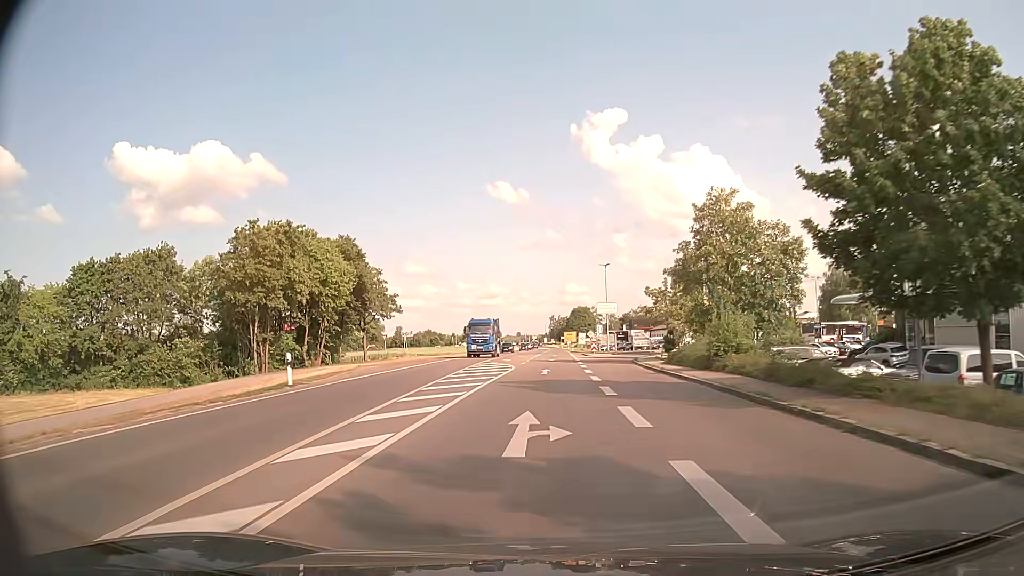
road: primary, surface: asphalt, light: Day
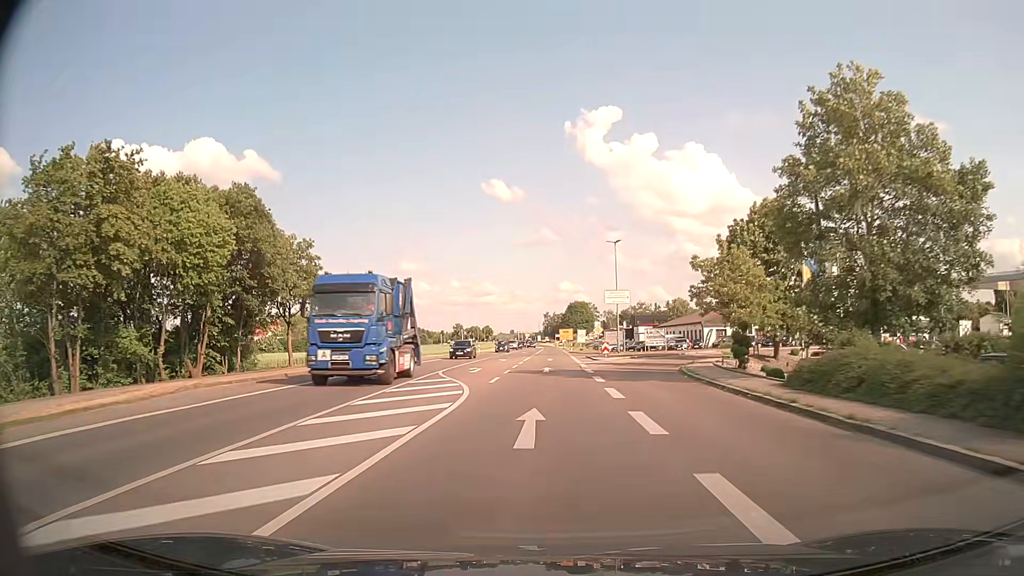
(+0.1, +18.8) m; +1°
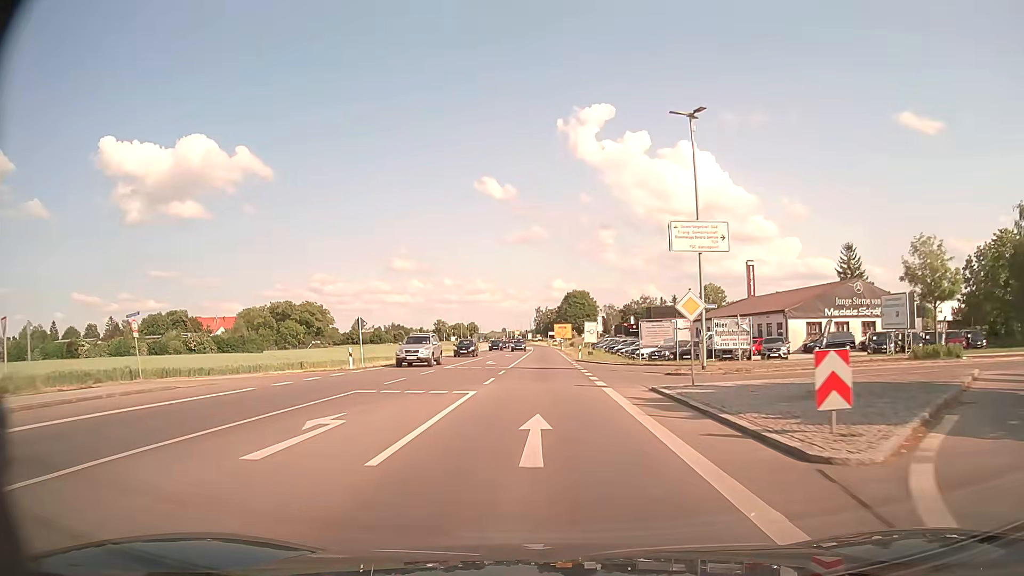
(+0.3, +38.4) m; 0°
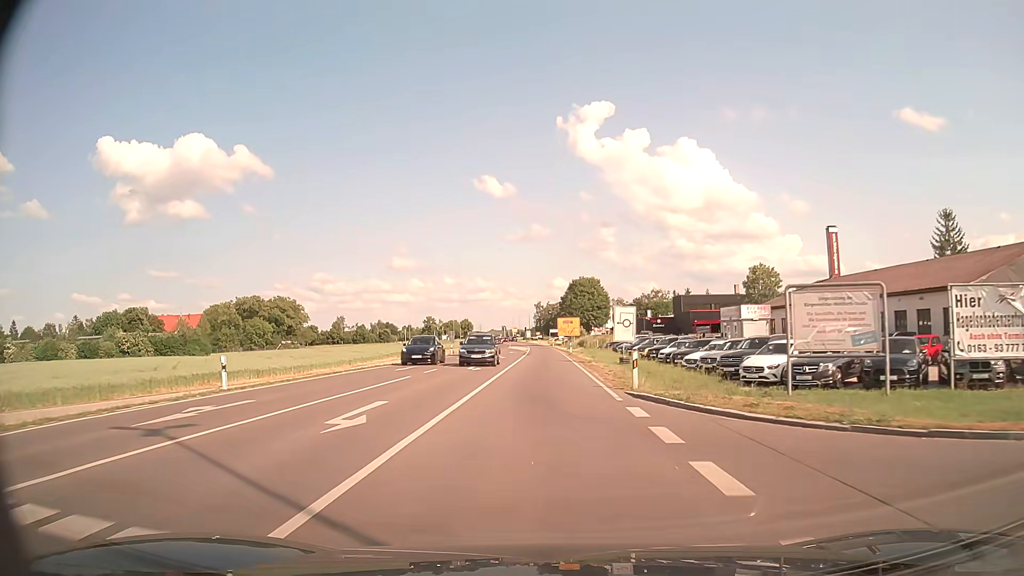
(+0.2, +29.4) m; 0°
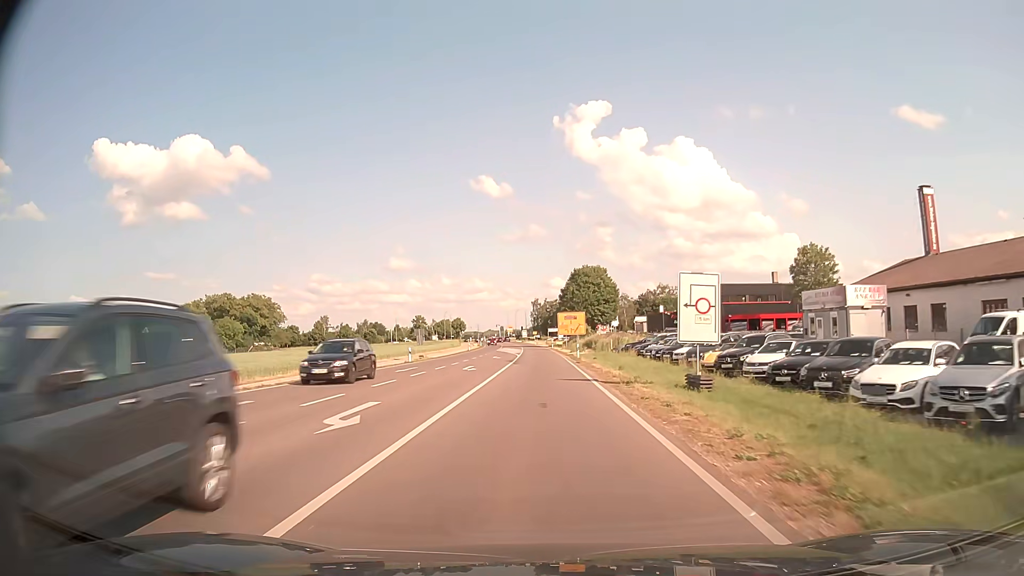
(0.0, +19.9) m; 0°
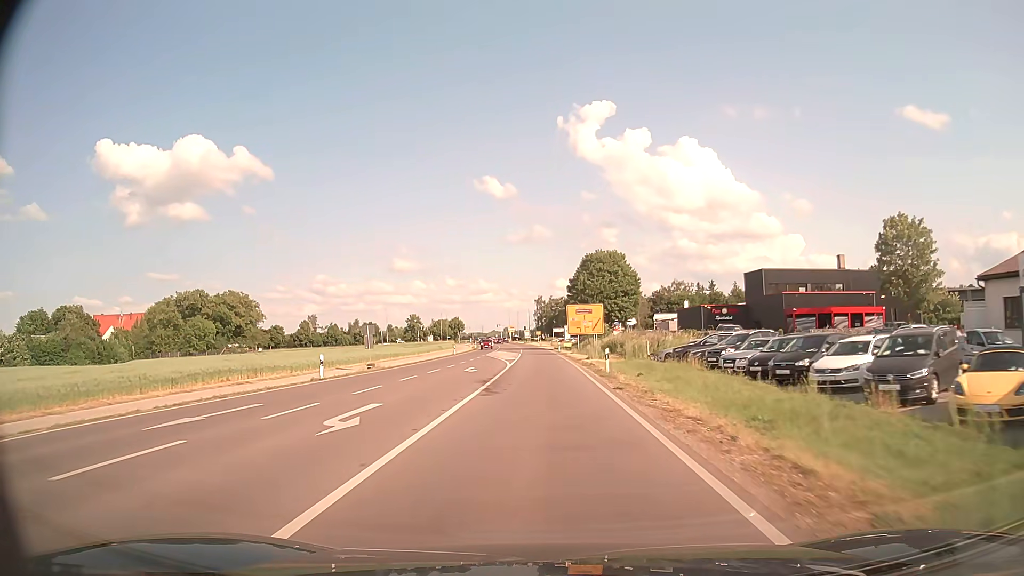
(0.0, +20.2) m; 0°
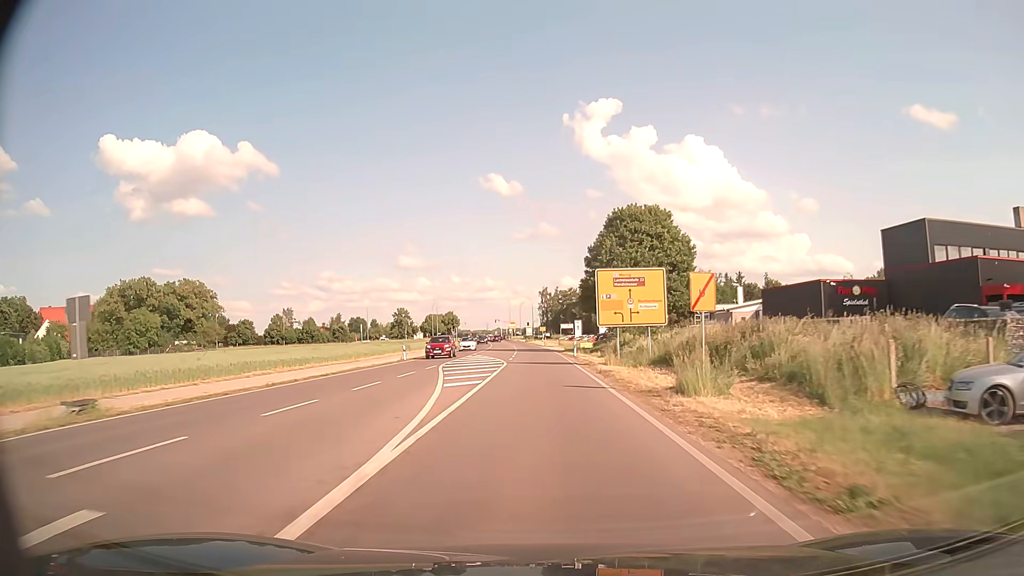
(-0.2, +30.1) m; 0°
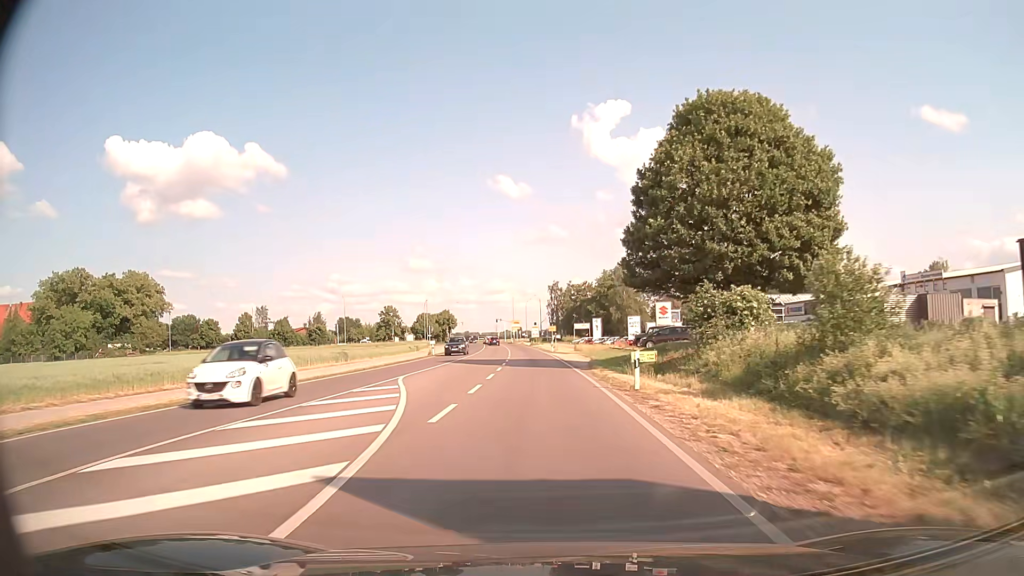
(-0.2, +29.4) m; -1°
(0, +10) (0, +20) (0, +30) (-1, +40) (-1, +50) (-1, +60) (-2, +70) (-3, +80) (-3, +90) (-4, +100) m
